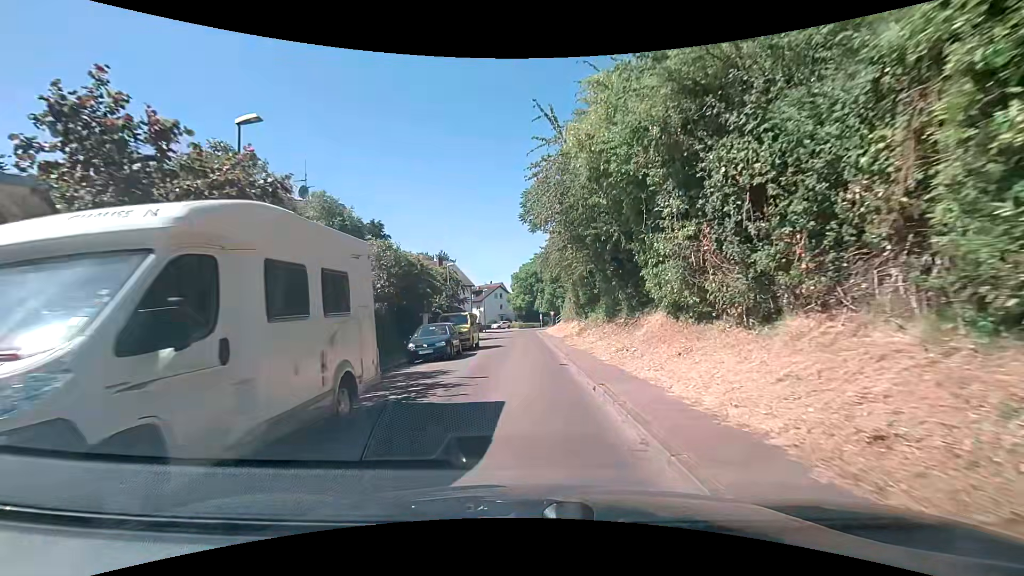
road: residential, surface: asphalt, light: Day
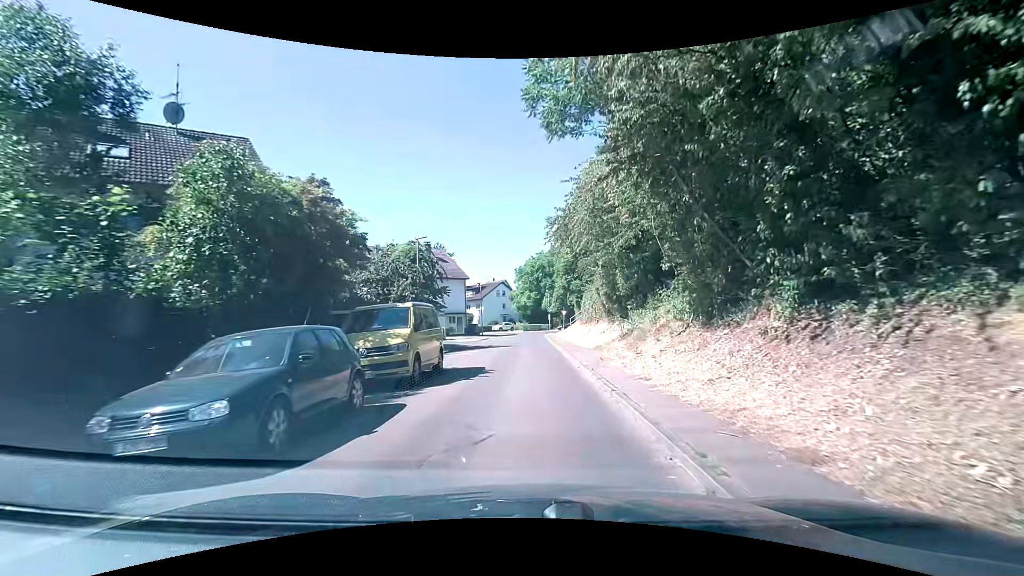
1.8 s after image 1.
(0.0, +13.6) m; +1°
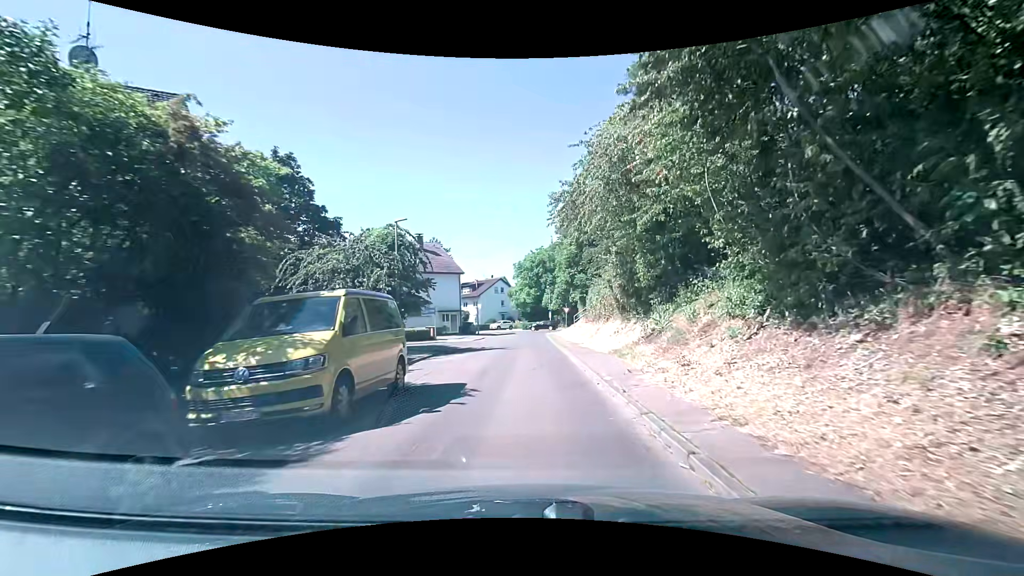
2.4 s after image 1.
(0.0, +4.4) m; +1°
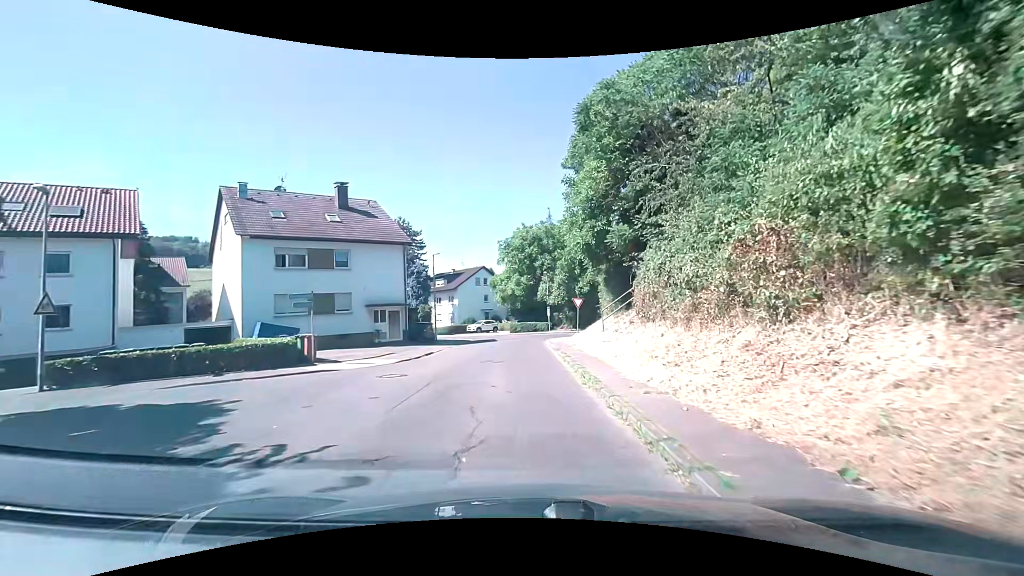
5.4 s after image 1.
(-0.1, +21.6) m; +1°
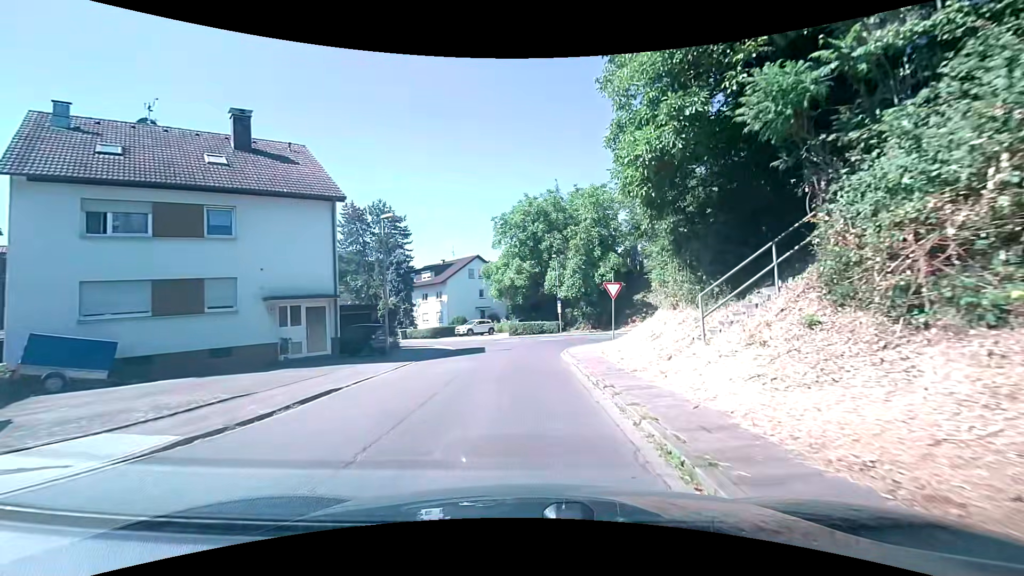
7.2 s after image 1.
(-0.3, +13.0) m; -2°
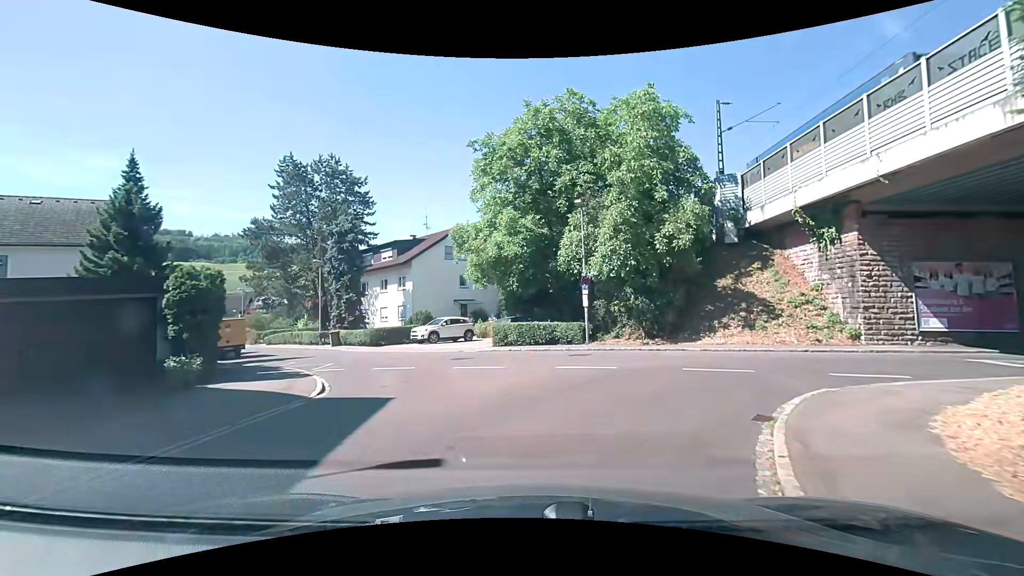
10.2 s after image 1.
(+0.1, +18.6) m; 0°
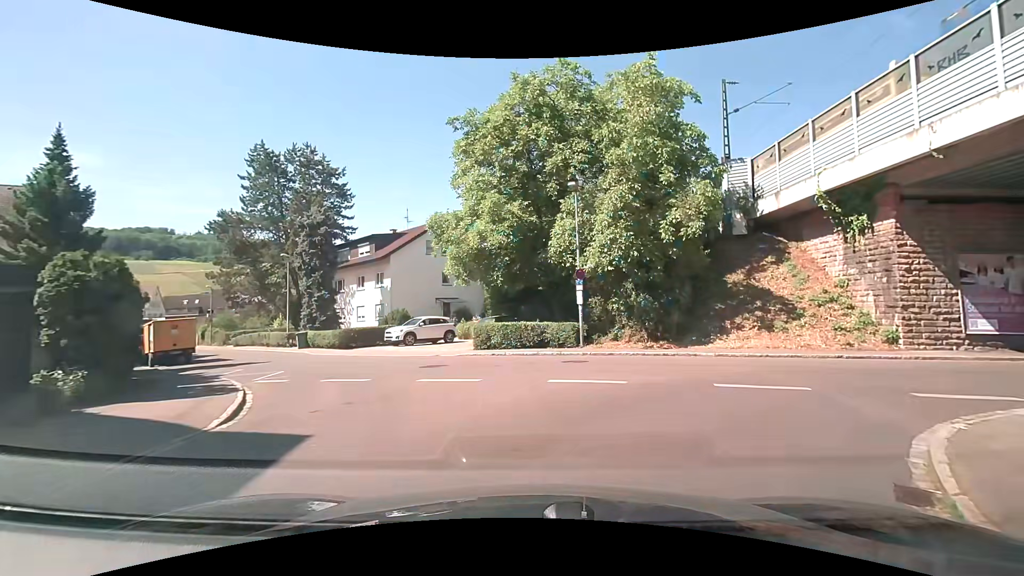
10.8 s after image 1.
(0.0, +2.8) m; +1°
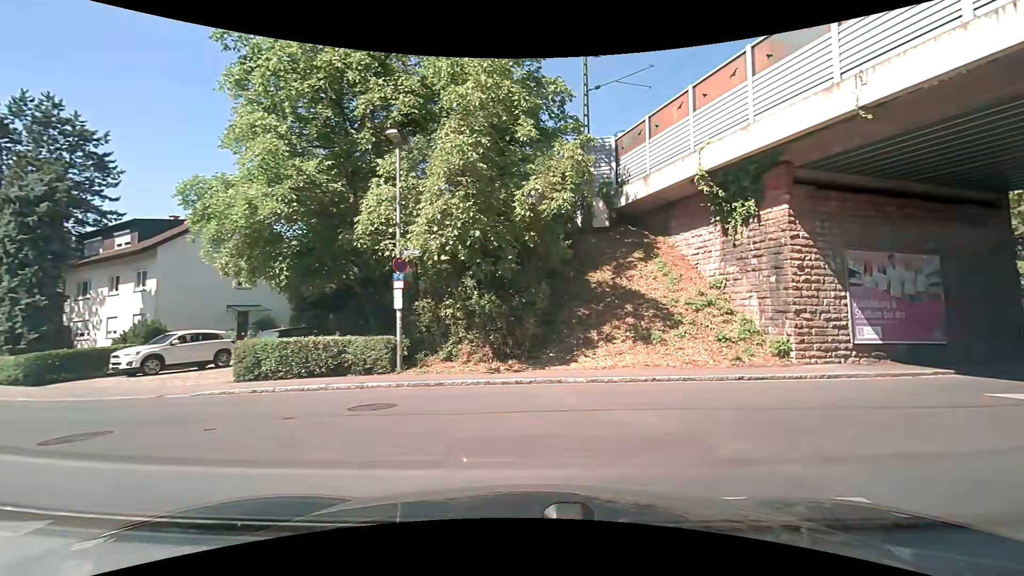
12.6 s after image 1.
(+0.7, +5.9) m; +21°
